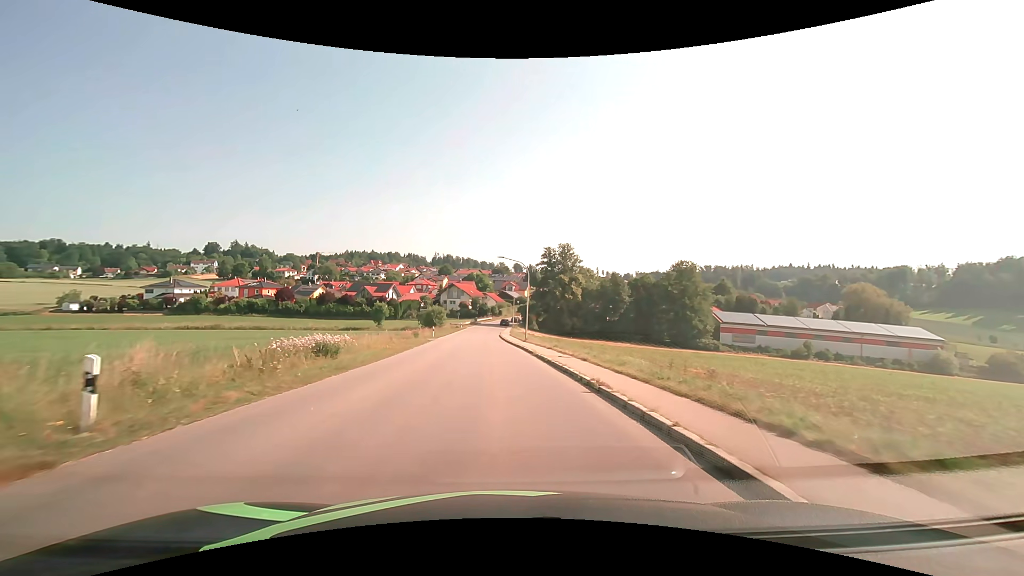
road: tertiary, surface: asphalt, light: Day
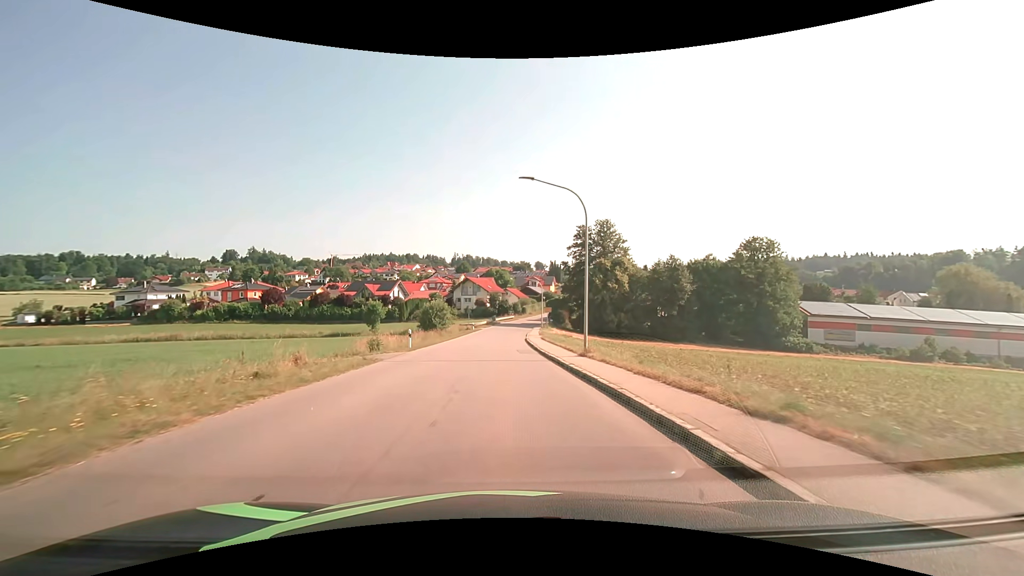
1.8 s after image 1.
(-0.6, +22.9) m; -3°
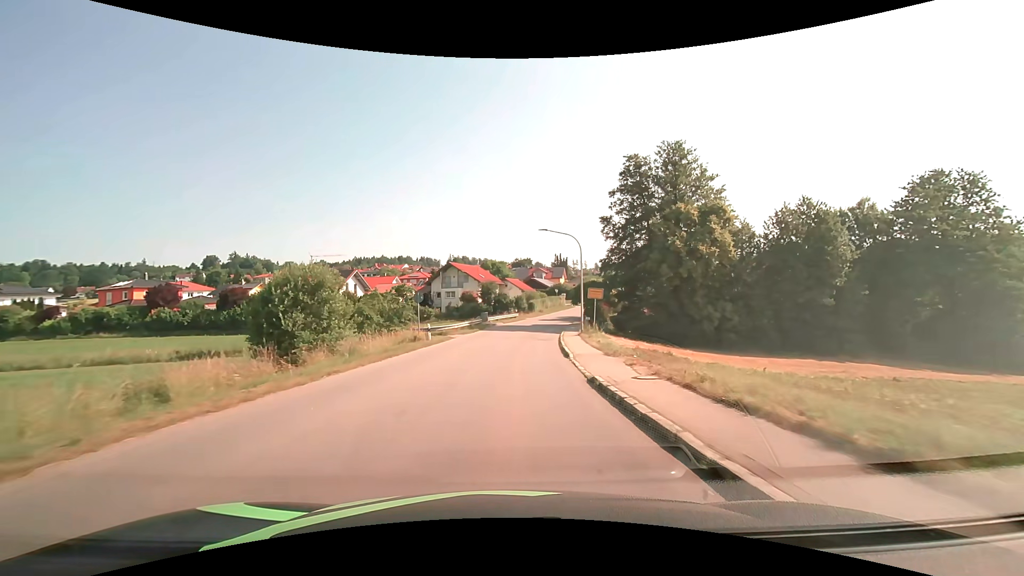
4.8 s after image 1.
(-0.2, +38.0) m; 0°
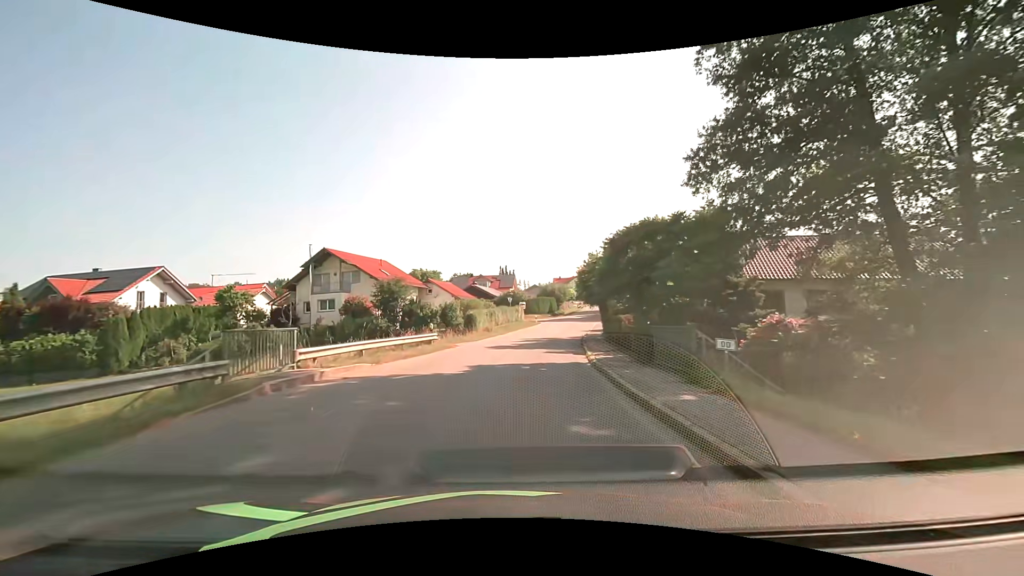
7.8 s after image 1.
(+1.8, +37.7) m; +7°
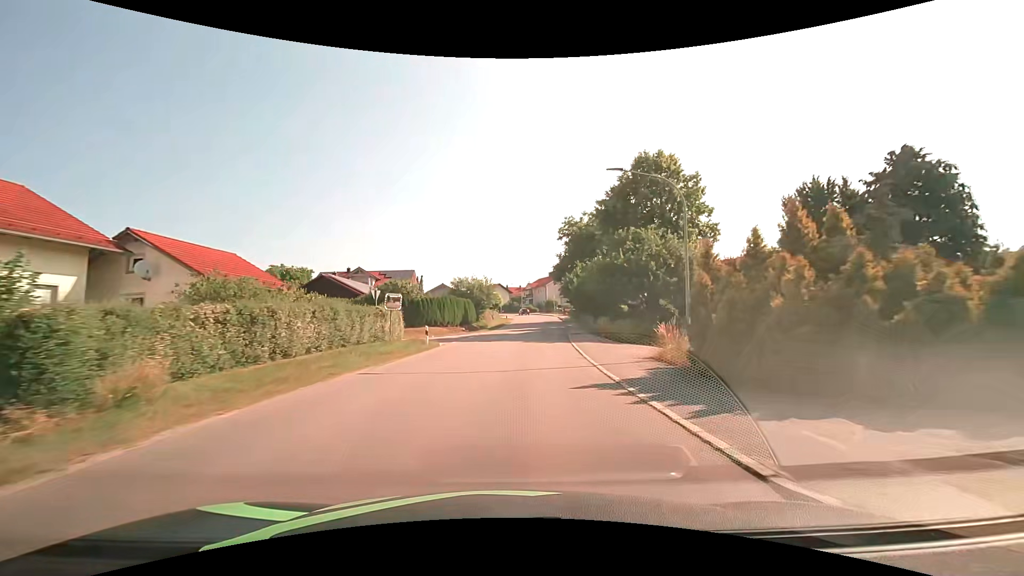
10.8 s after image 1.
(+3.1, +37.0) m; +10°
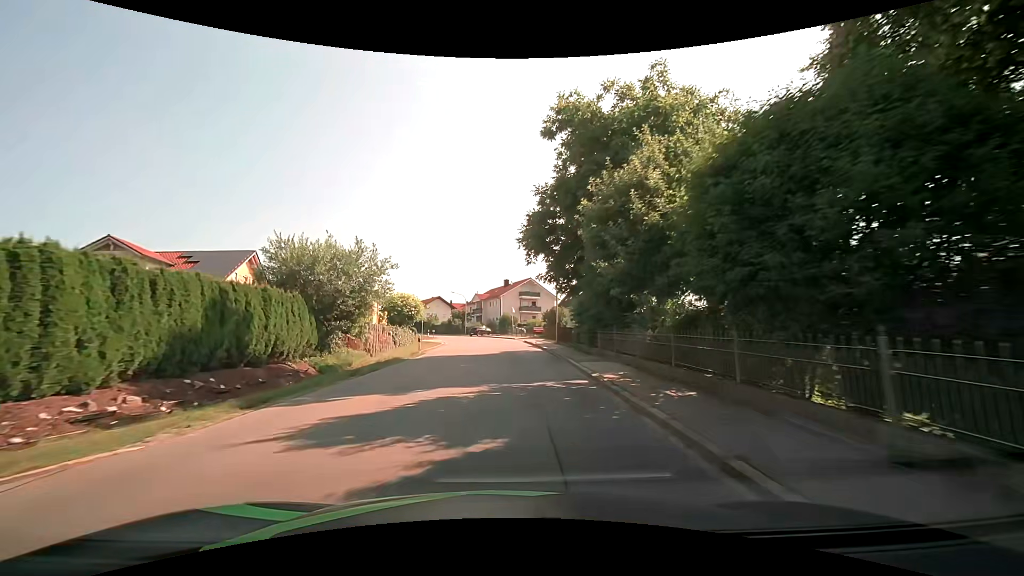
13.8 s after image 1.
(+1.9, +36.6) m; +5°
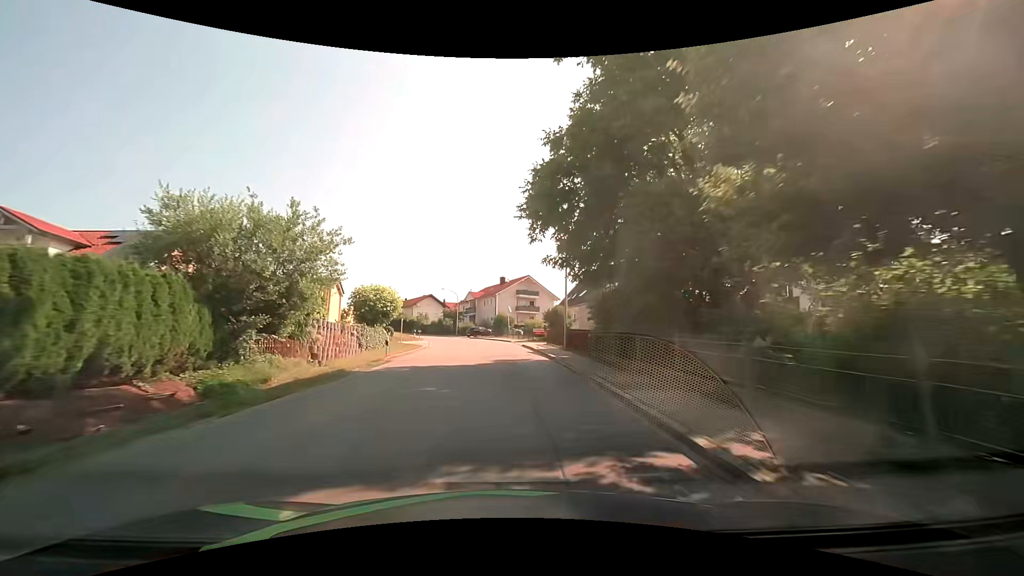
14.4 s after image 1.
(0.0, +7.3) m; 0°
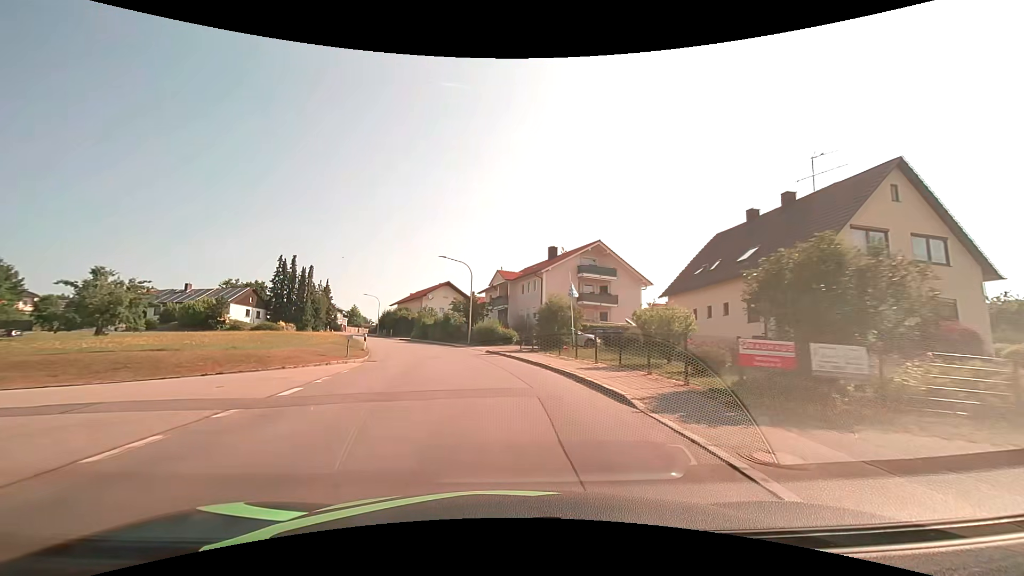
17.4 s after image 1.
(-0.9, +36.9) m; -5°
(0, +10) (-1, +20) (-3, +30) (-6, +39) (-9, +49) (-13, +58) (-17, +67) (-21, +76) (-25, +86) (-28, +95) m
